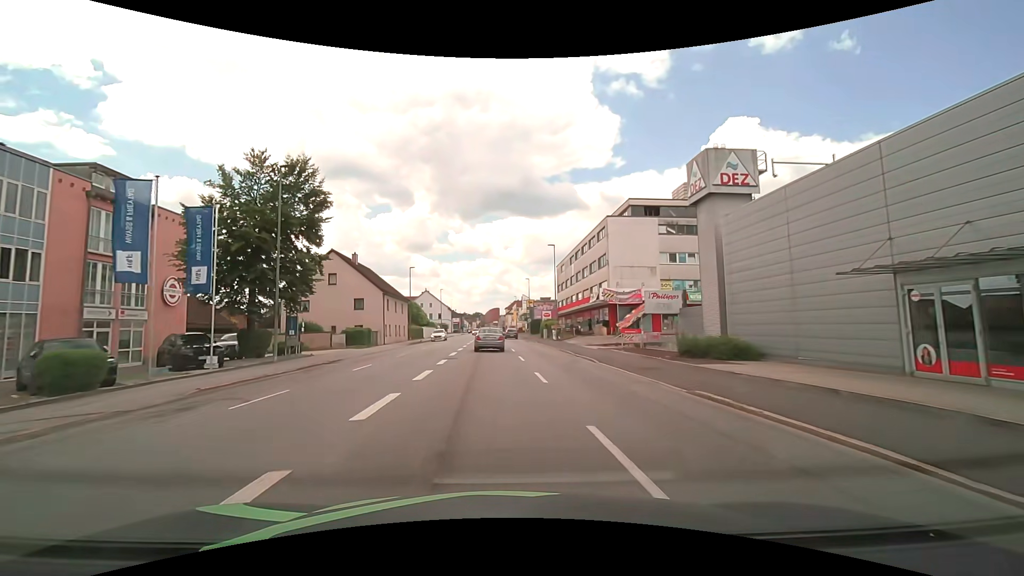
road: tertiary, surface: asphalt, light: Day
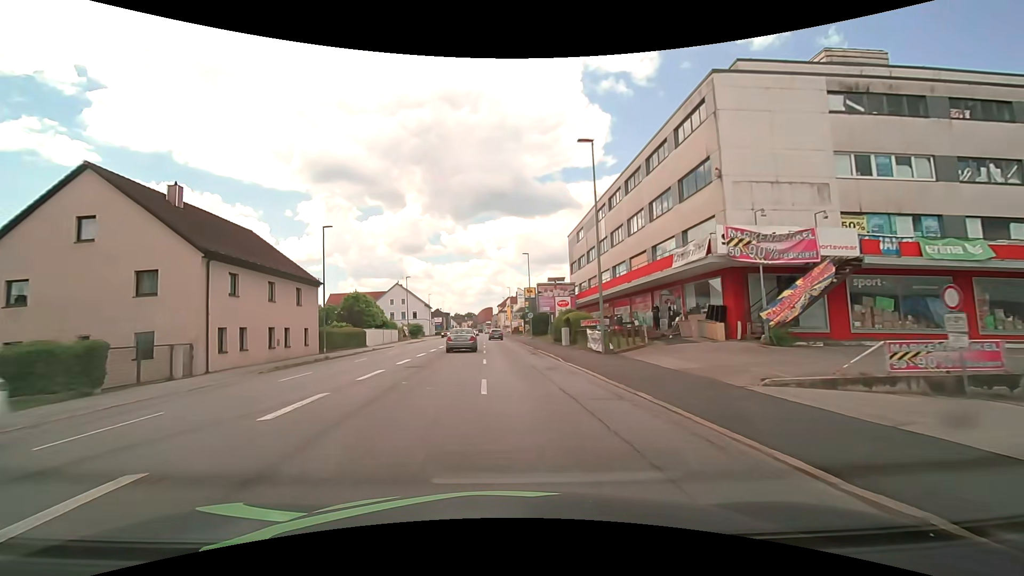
(+0.4, +29.8) m; 0°
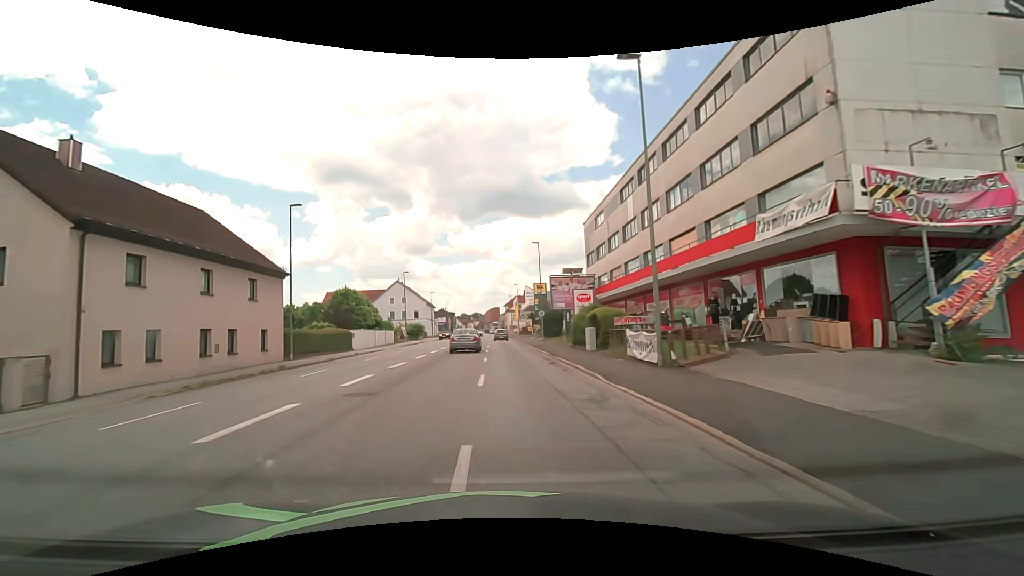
(0.0, +7.5) m; 0°
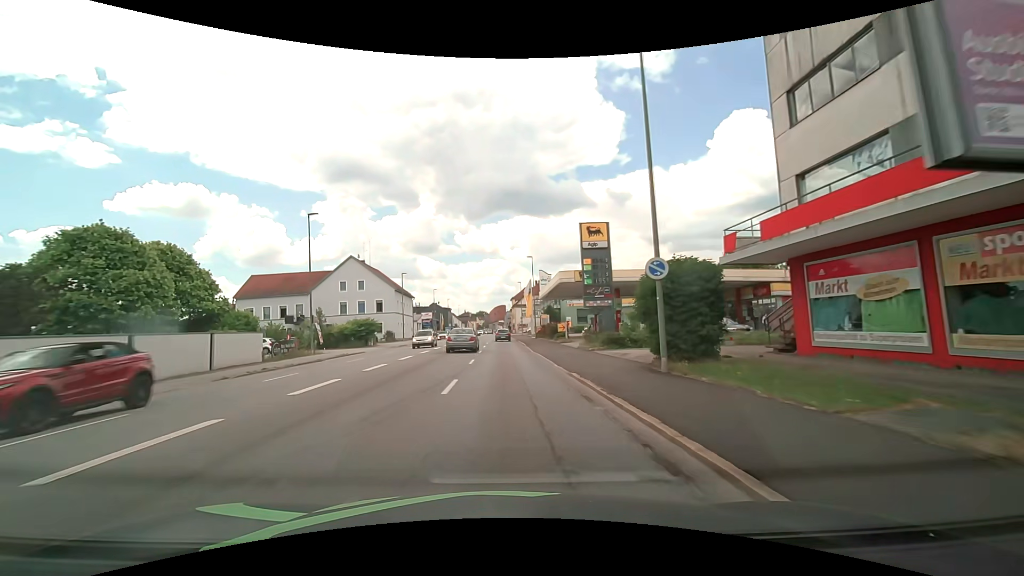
(-0.5, +37.8) m; -1°
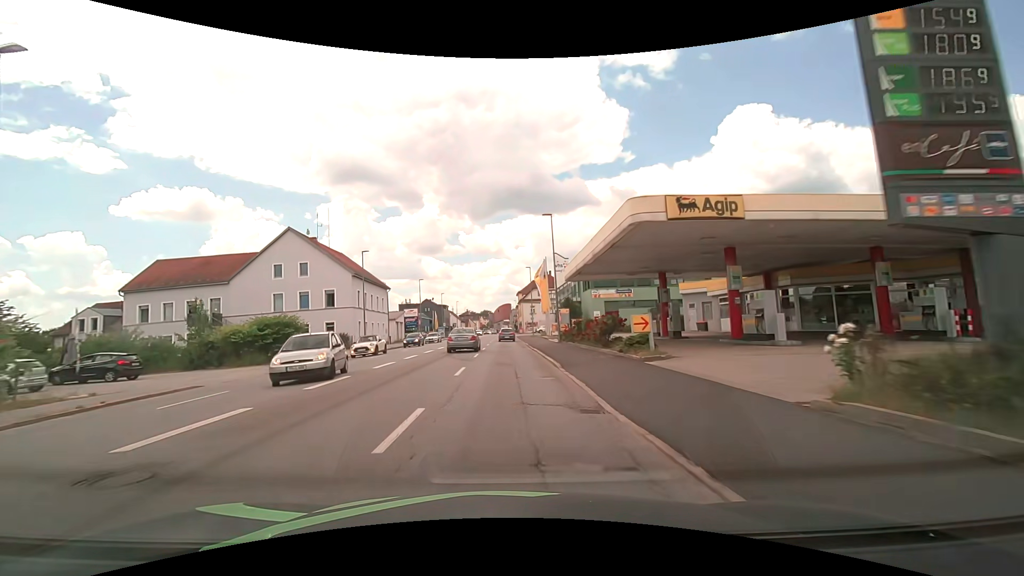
(-0.2, +22.8) m; -1°
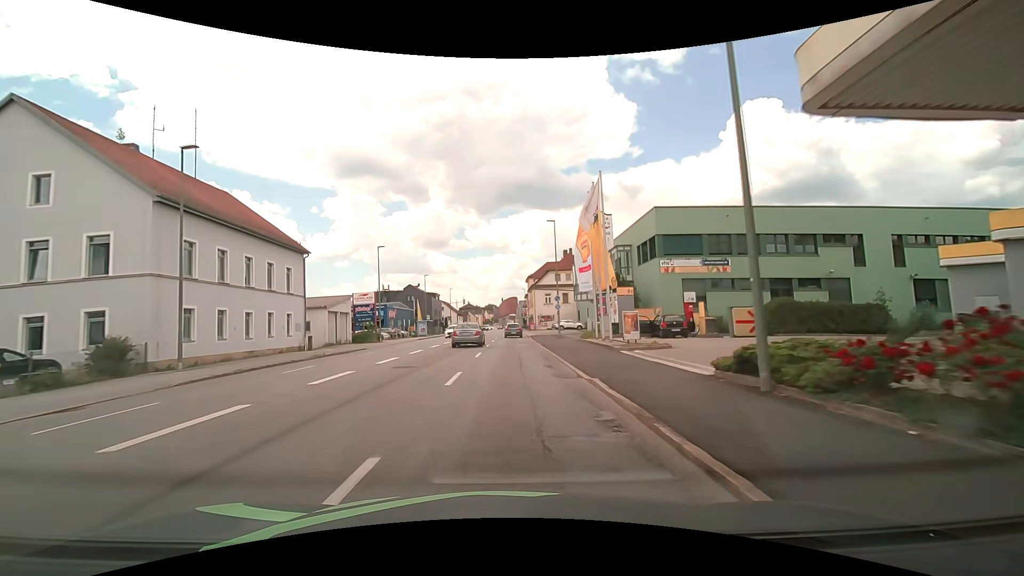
(-0.3, +30.4) m; -1°
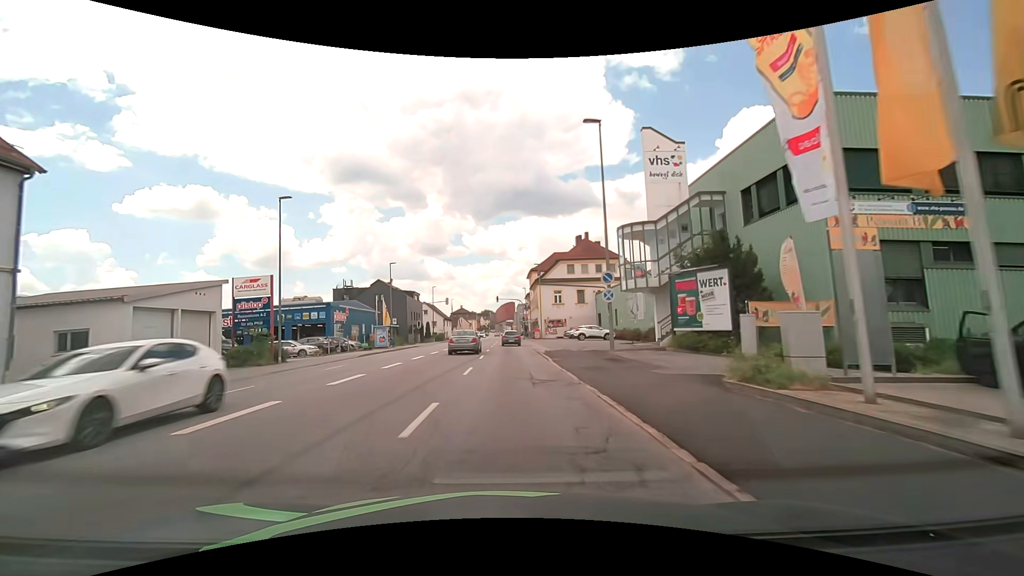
(0.0, +22.8) m; 0°
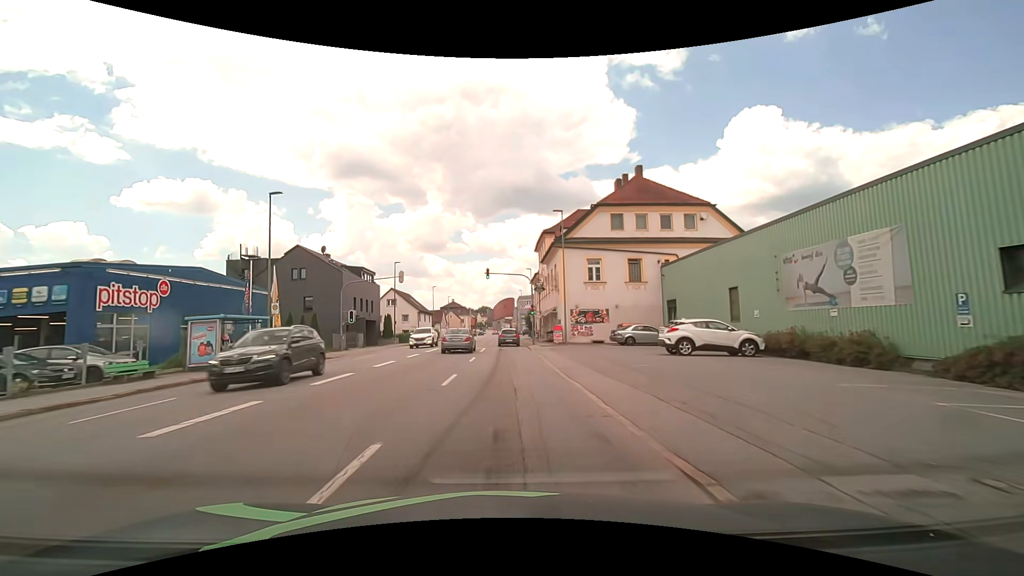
(+0.1, +30.4) m; 0°
(0, +10) (0, +20) (0, +30) (0, +40) (0, +50) (0, +60) (0, +70) (0, +80) (-1, +90) (-1, +100) m
